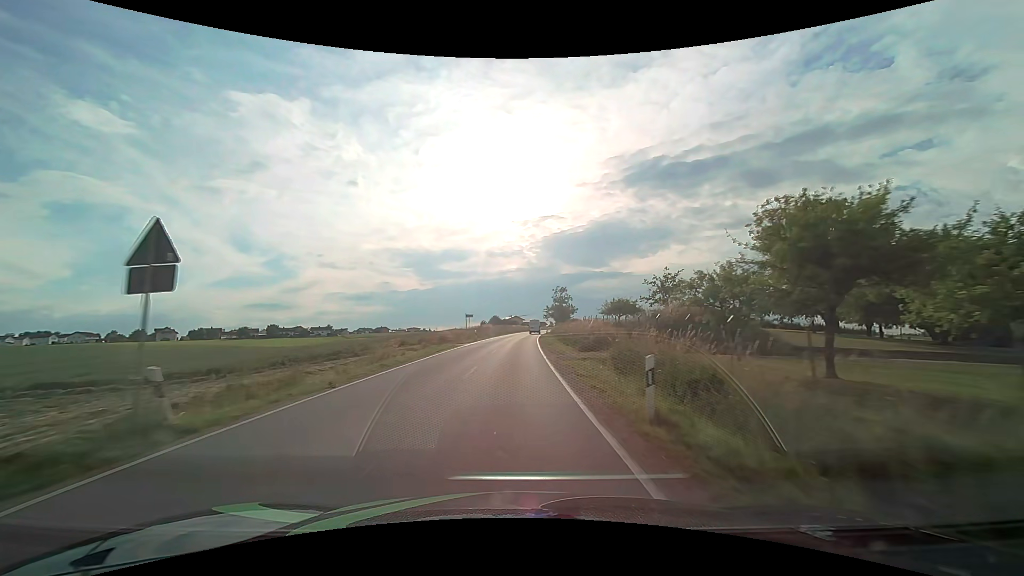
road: tertiary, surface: asphalt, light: Day
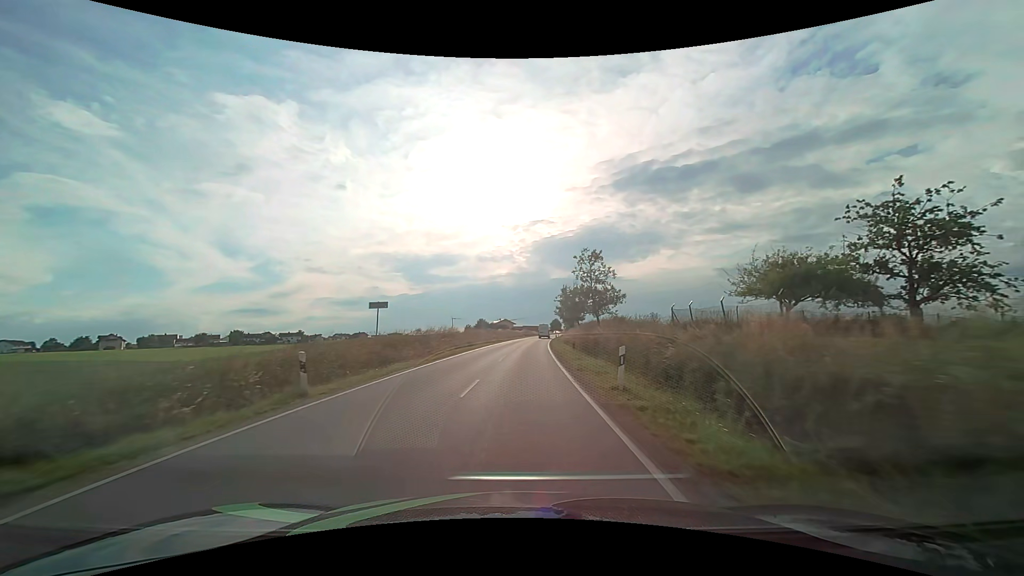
(+0.3, +39.5) m; +1°
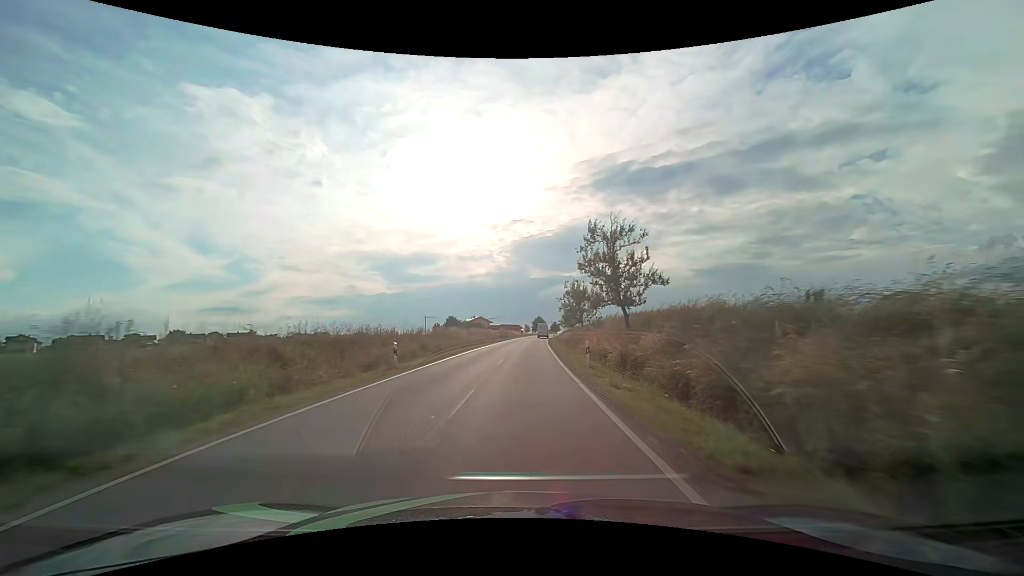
(+0.8, +38.8) m; +2°
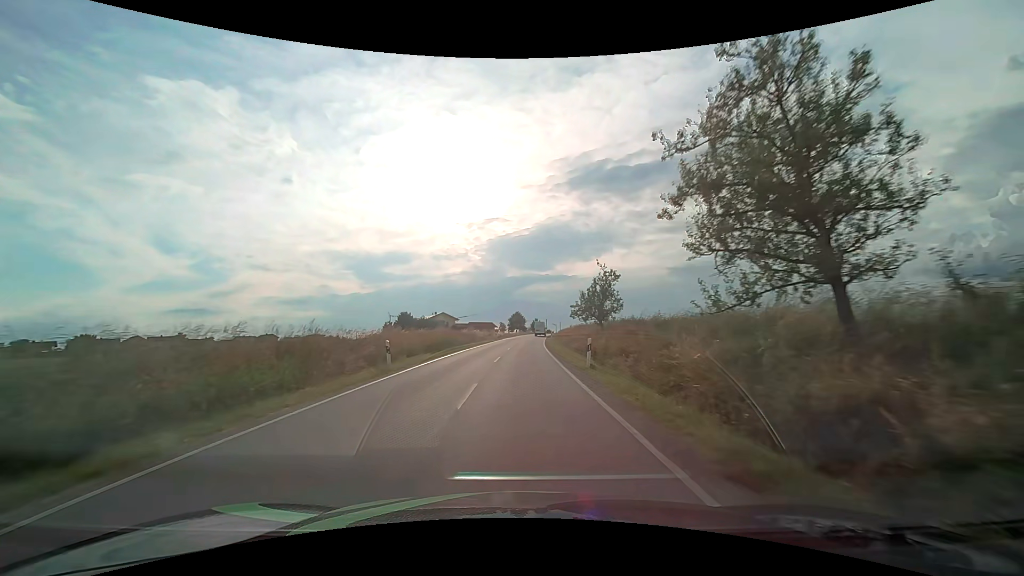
(+1.2, +47.1) m; +3°
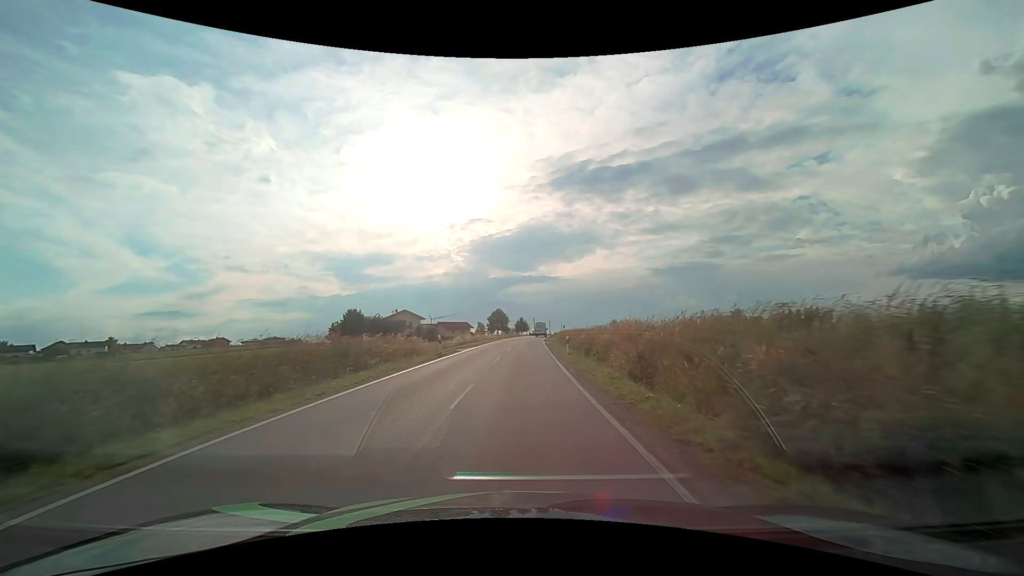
(+0.5, +36.2) m; +2°
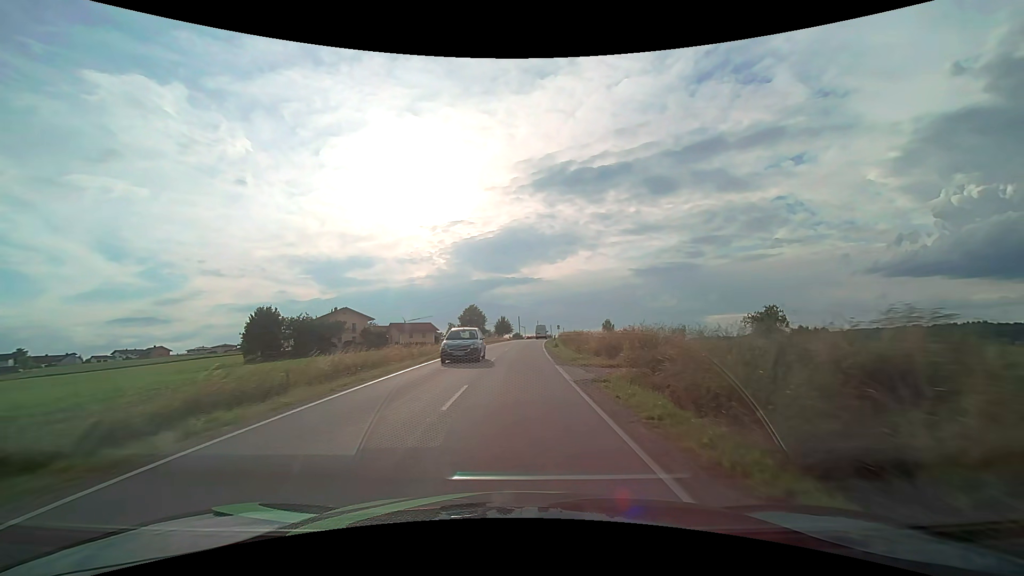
(+0.7, +36.1) m; +2°
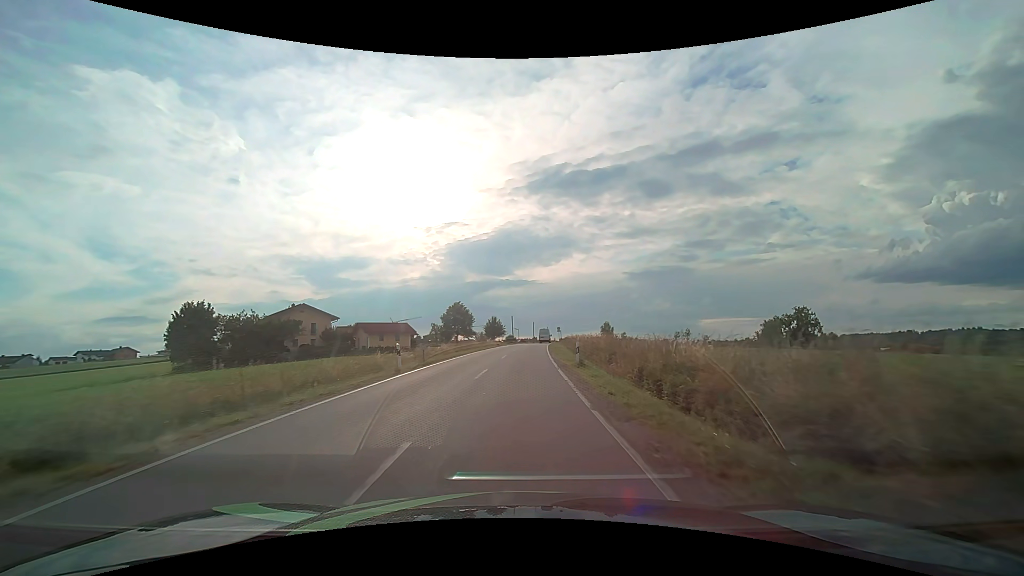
(+0.1, +18.0) m; +1°
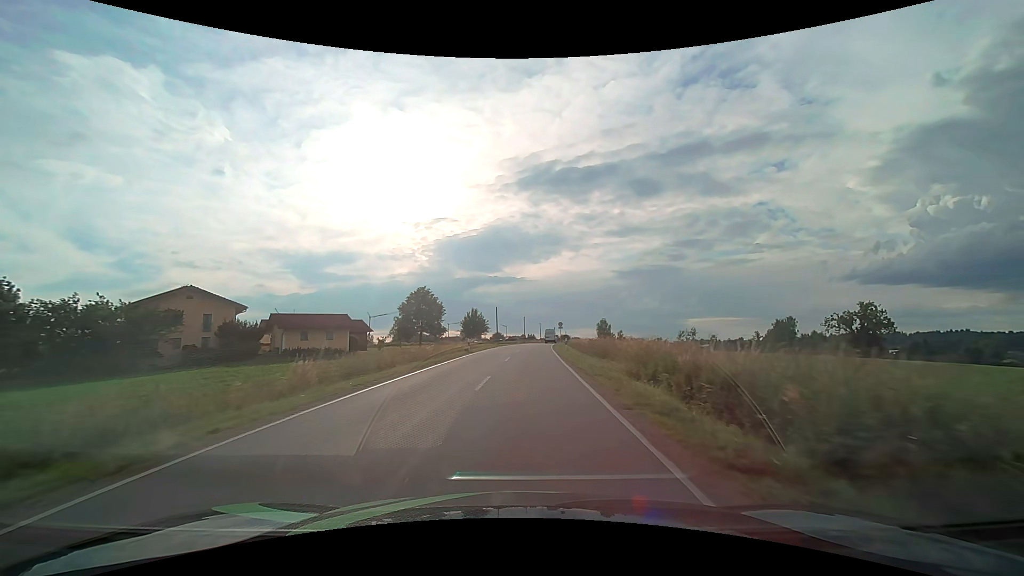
(+0.3, +27.4) m; +1°
(0, +10) (0, +20) (+1, +30) (+1, +40) (+2, +50) (+2, +60) (+3, +70) (+4, +80) (+5, +90) (+6, +100) m
